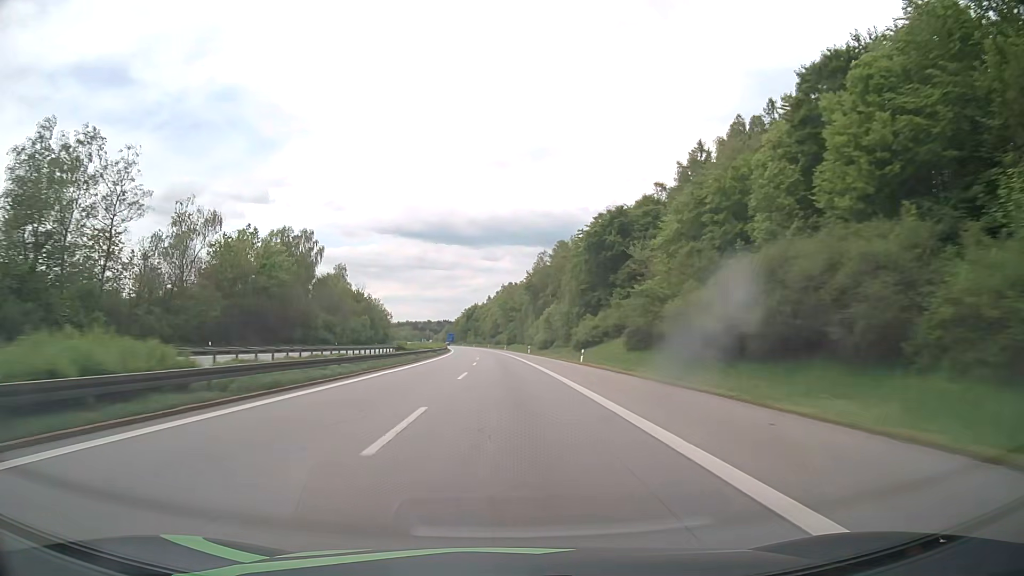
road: motorway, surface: asphalt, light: Day
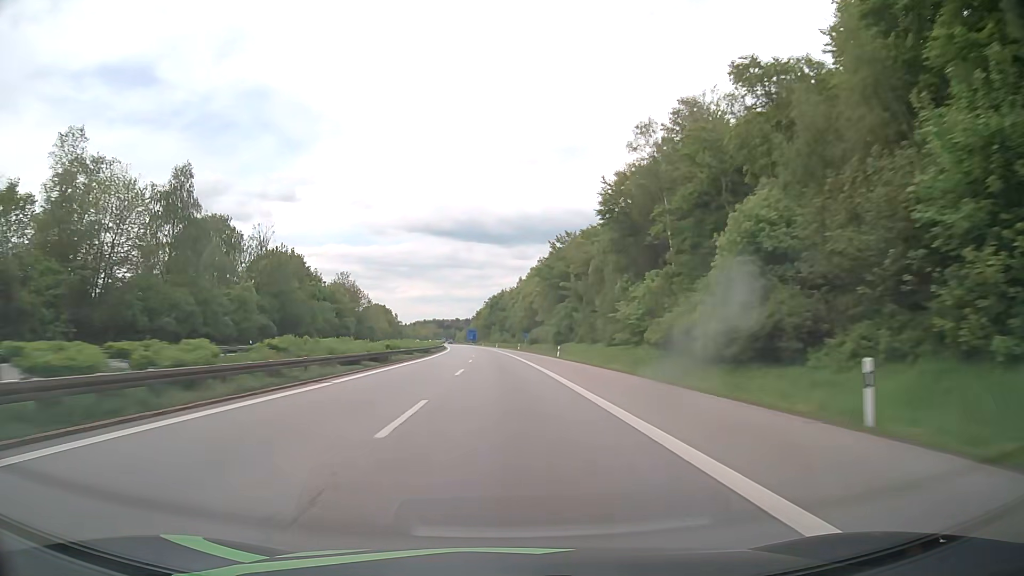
(-1.8, +89.0) m; -3°
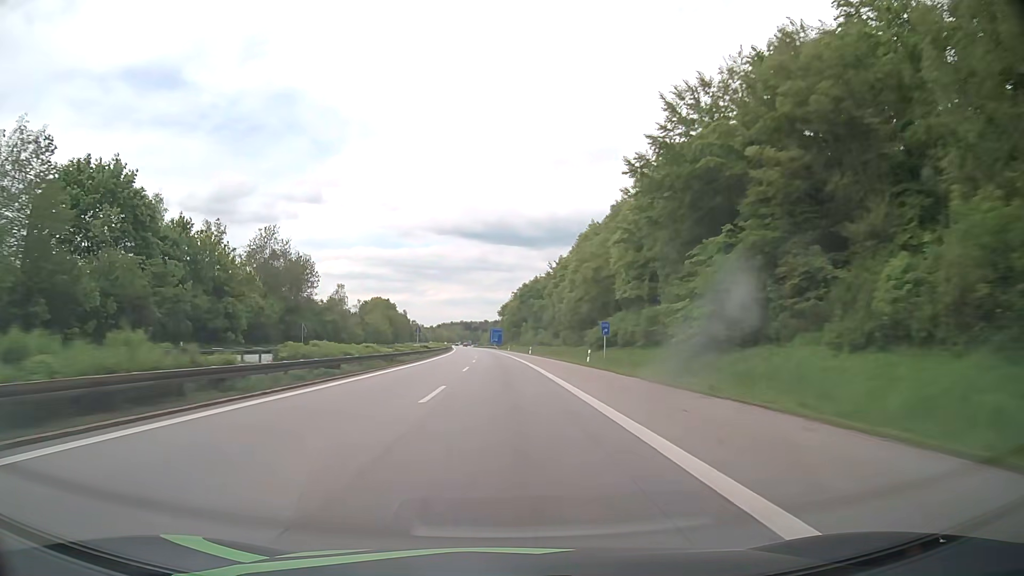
(-1.3, +66.7) m; -2°
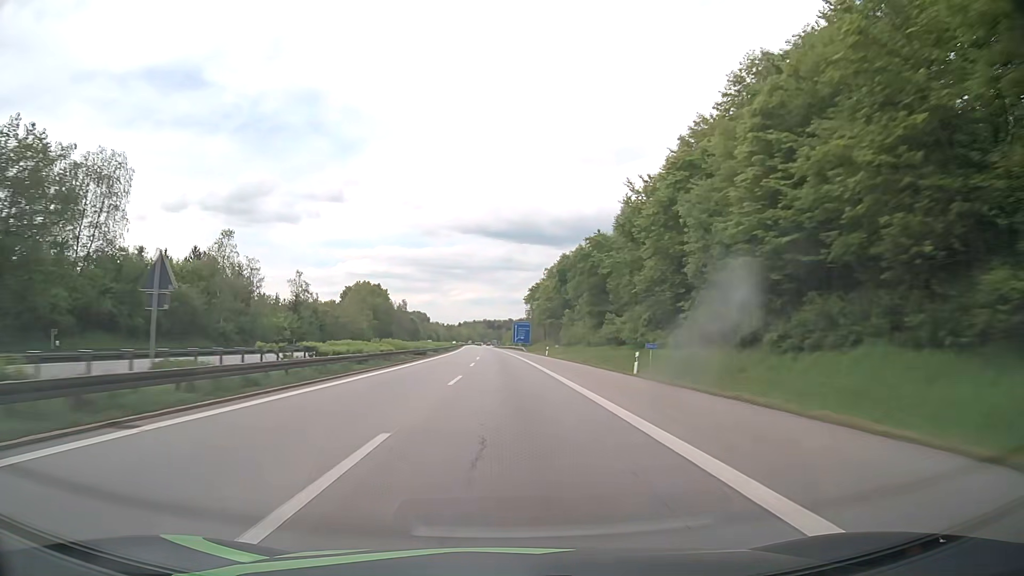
(-1.6, +66.7) m; -2°
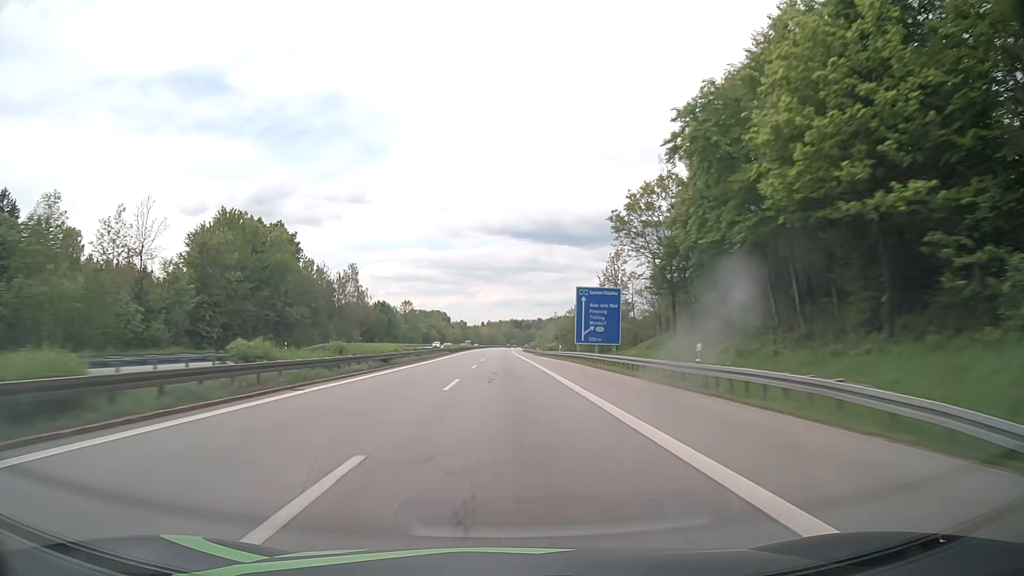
(-2.3, +111.1) m; -2°
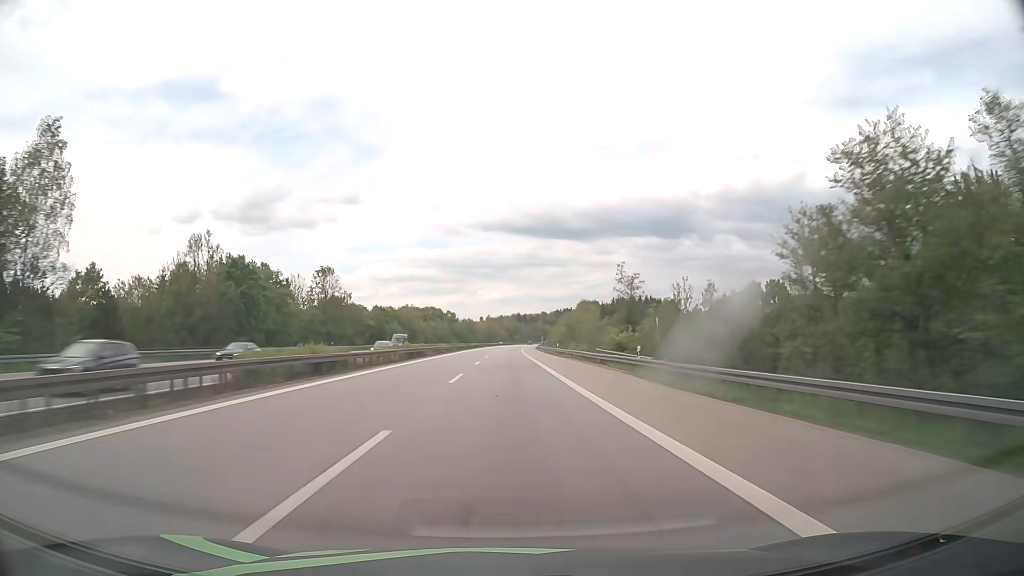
(-0.4, +88.9) m; 0°
(0, +10) (0, +20) (0, +30) (0, +40) (0, +50) (0, +60) (0, +70) (0, +80) (0, +90) (0, +100) m
